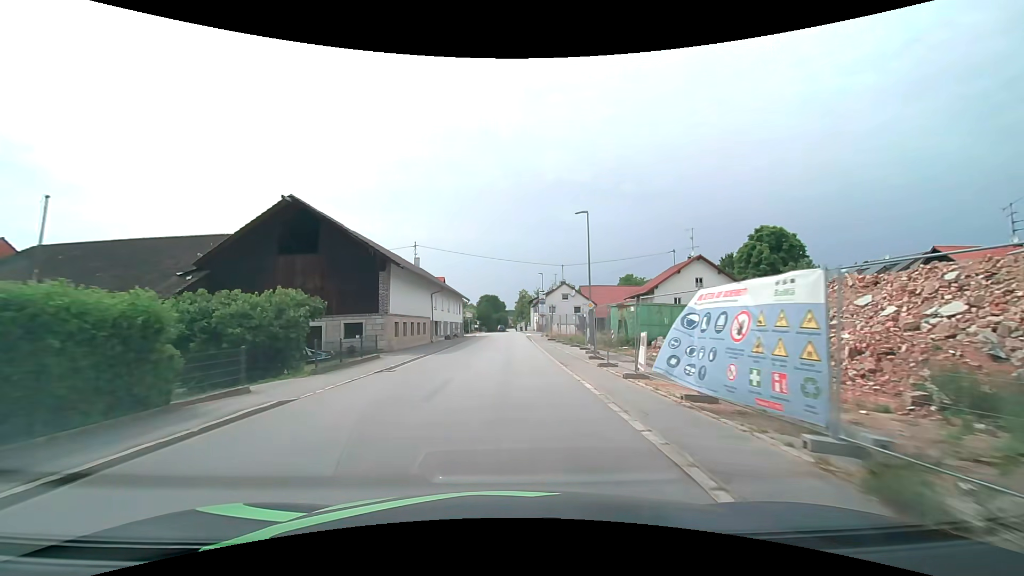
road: secondary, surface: asphalt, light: Day
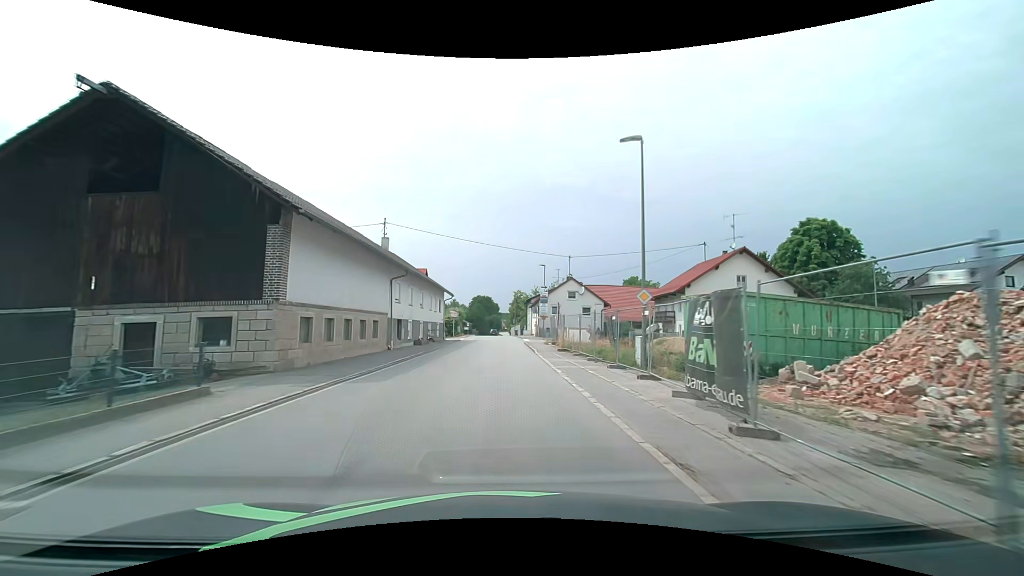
(+0.1, +12.9) m; +1°
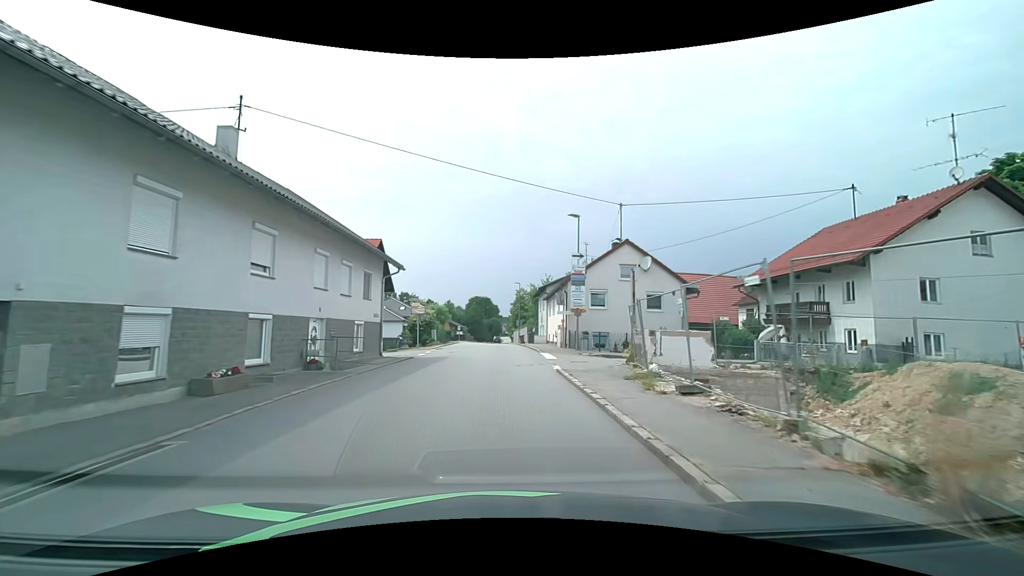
(-0.1, +25.3) m; 0°
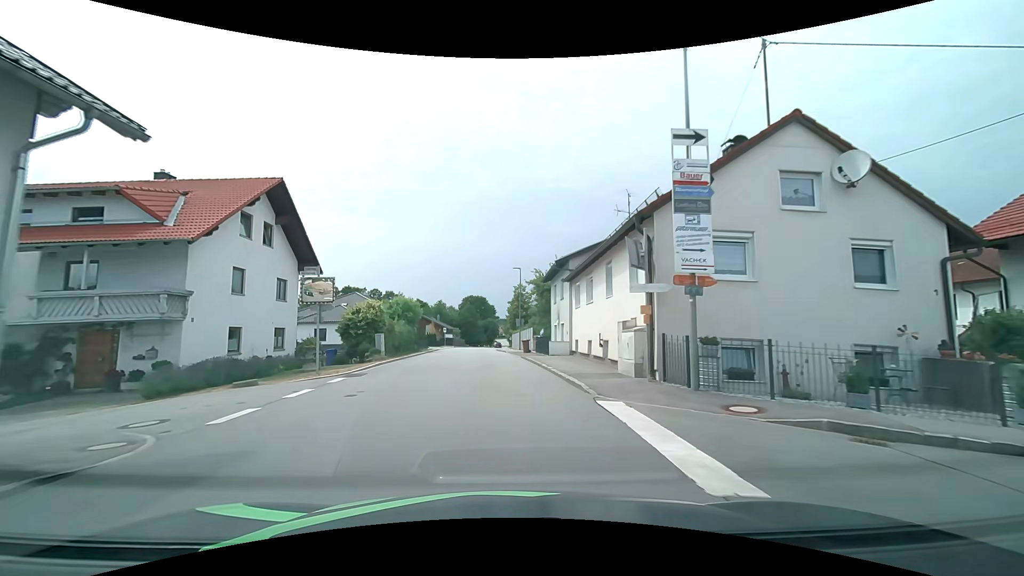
(+0.1, +18.5) m; +1°
